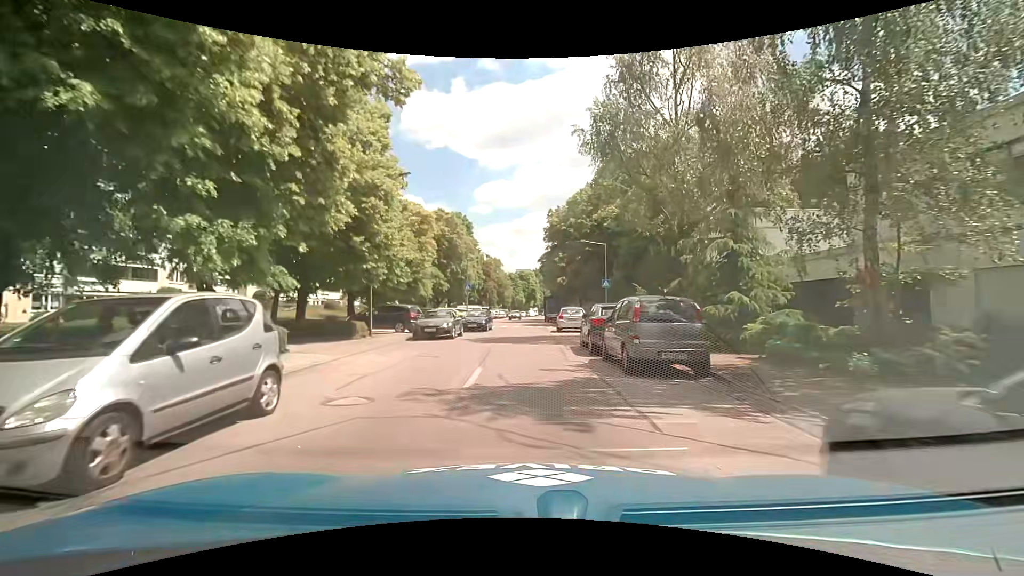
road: residential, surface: asphalt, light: Day
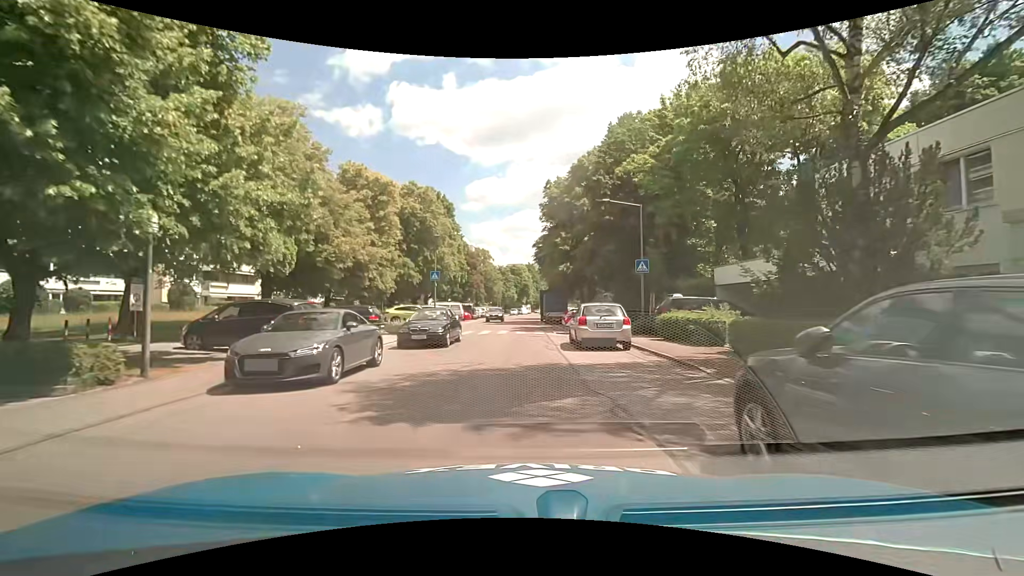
(+0.2, +13.4) m; +2°
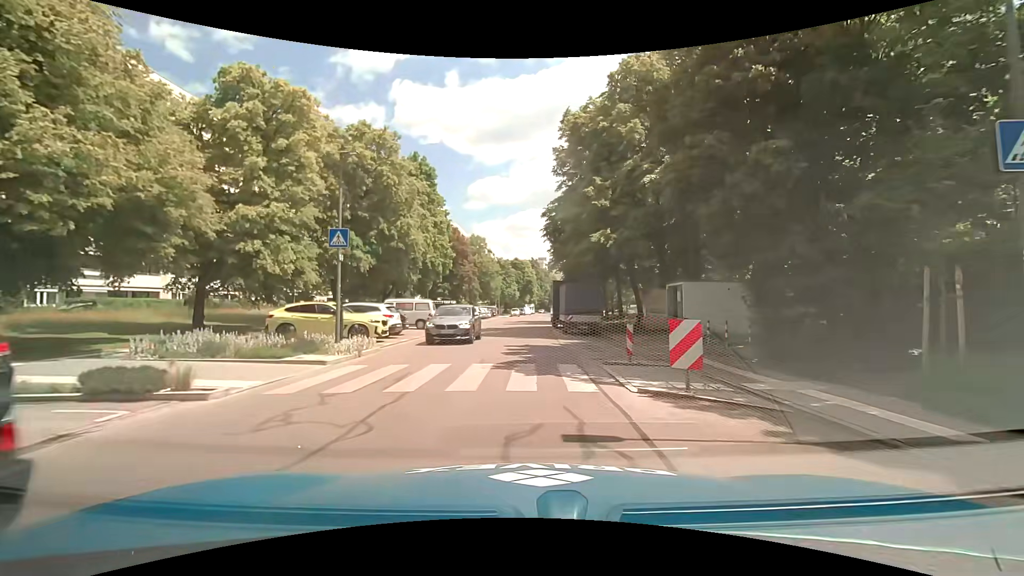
(-0.3, +17.9) m; 0°
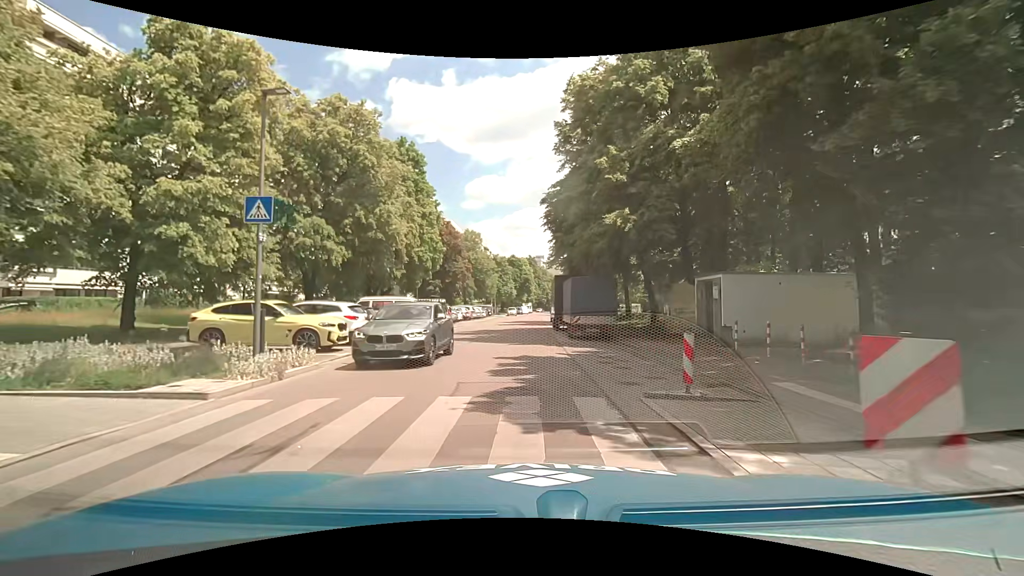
(0.0, +4.5) m; 0°
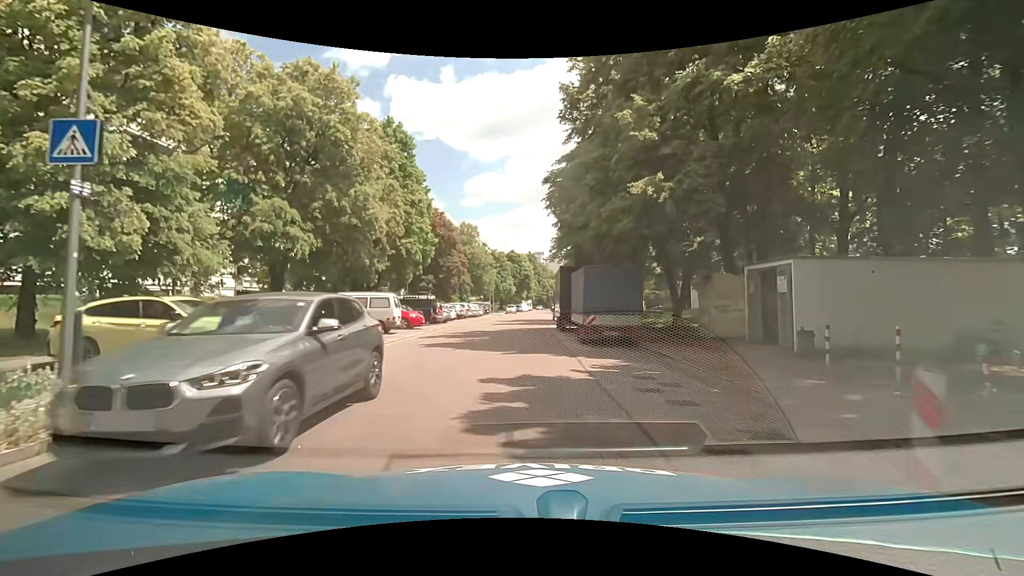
(0.0, +4.5) m; +1°
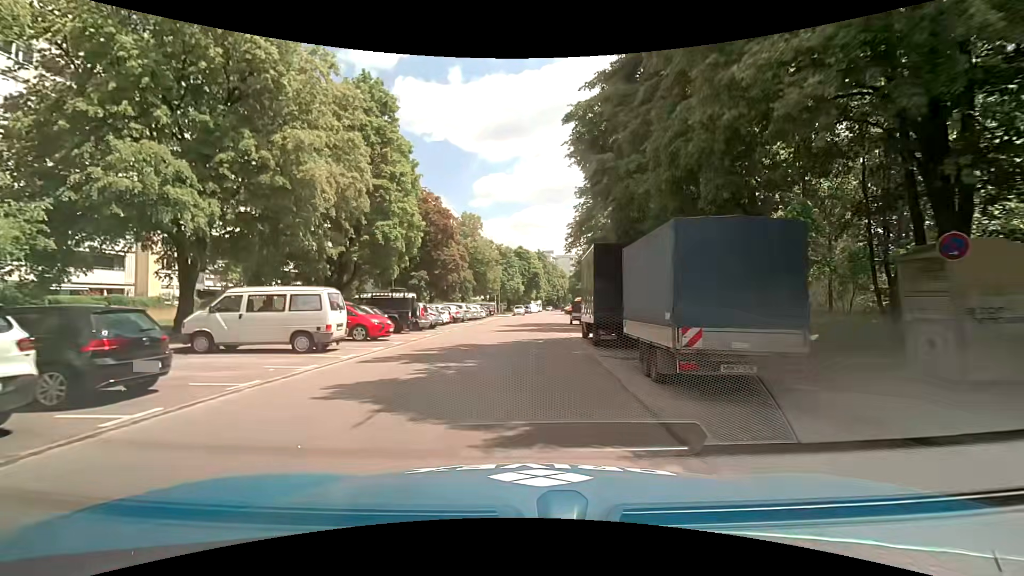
(-0.2, +9.1) m; -1°
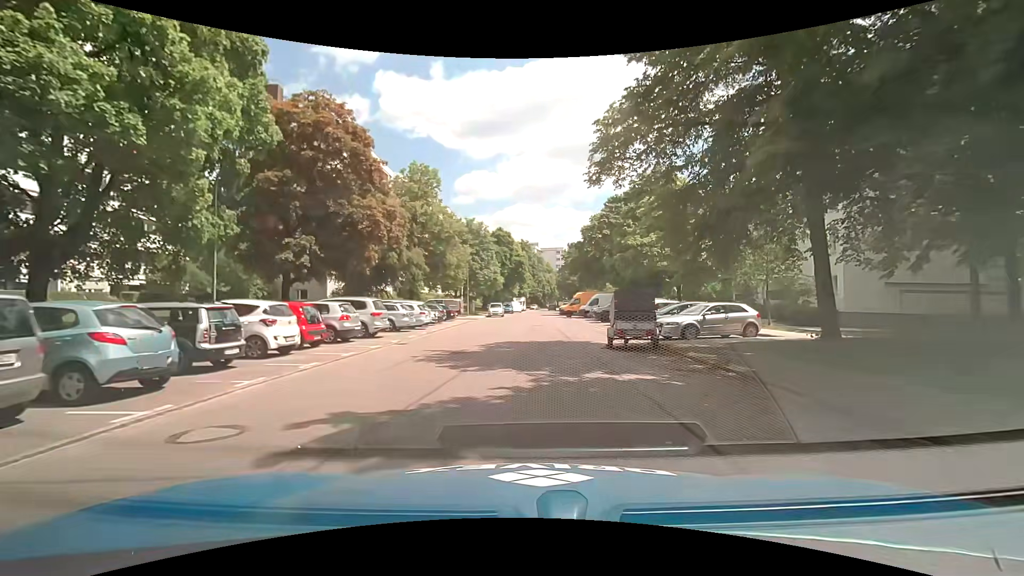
(+0.1, +22.5) m; +2°
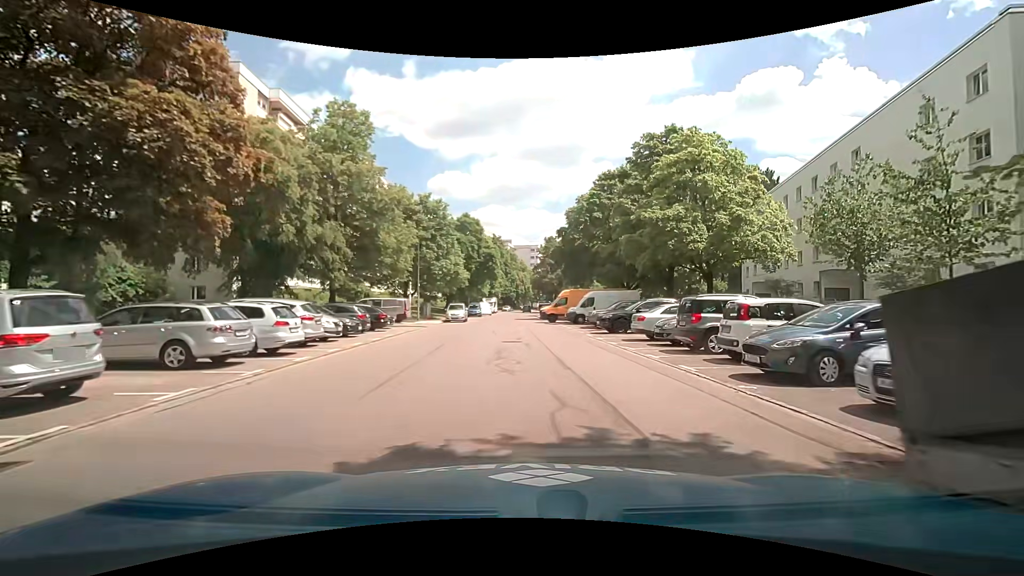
(+0.1, +13.5) m; +2°
(0, +10) (+1, +20) (0, +30) (0, +40) (-1, +50) (-1, +60) (-1, +70) (-1, +80) (-1, +90) (-2, +100) m
